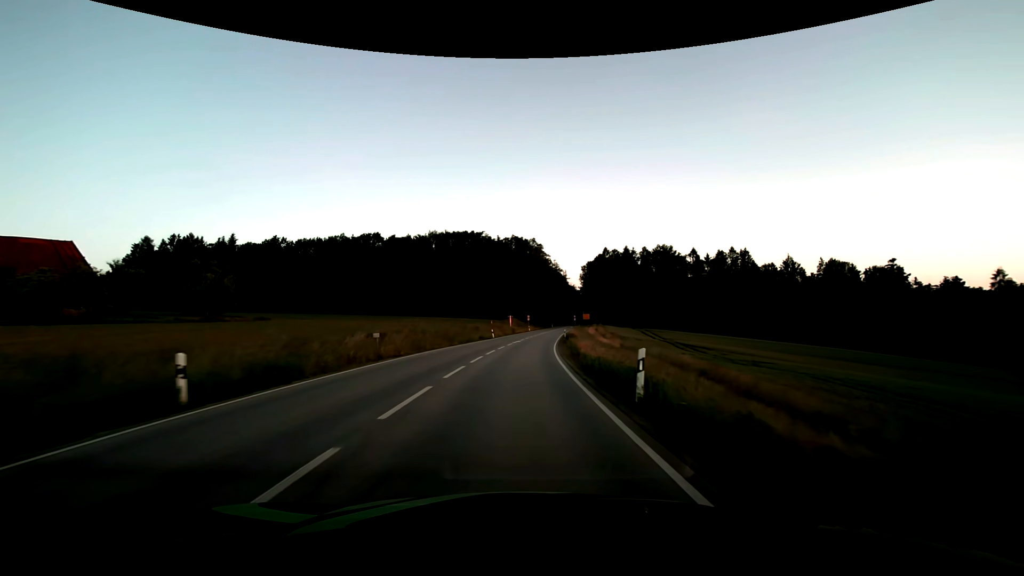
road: secondary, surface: asphalt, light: Day
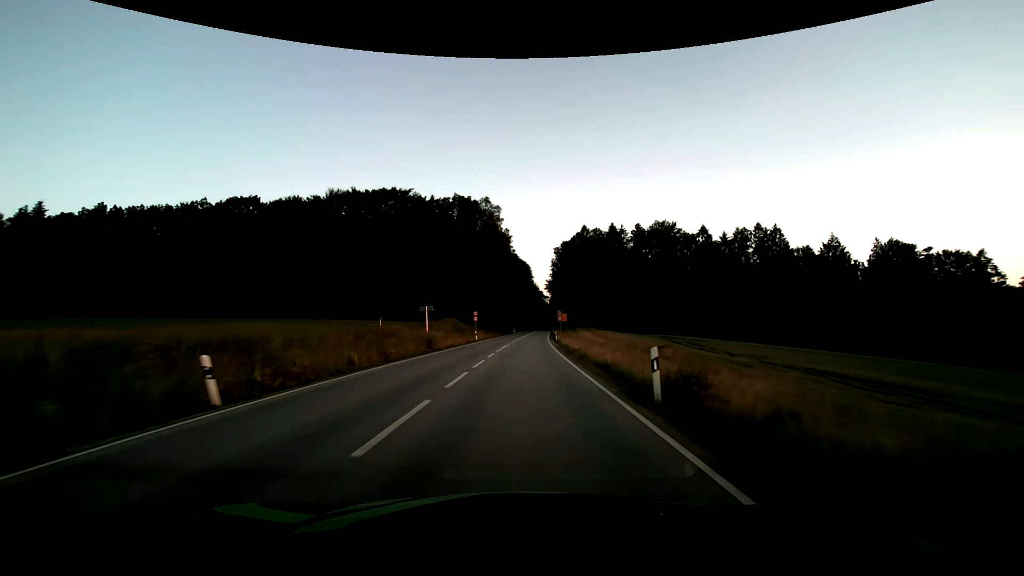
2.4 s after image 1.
(+1.9, +49.8) m; +5°
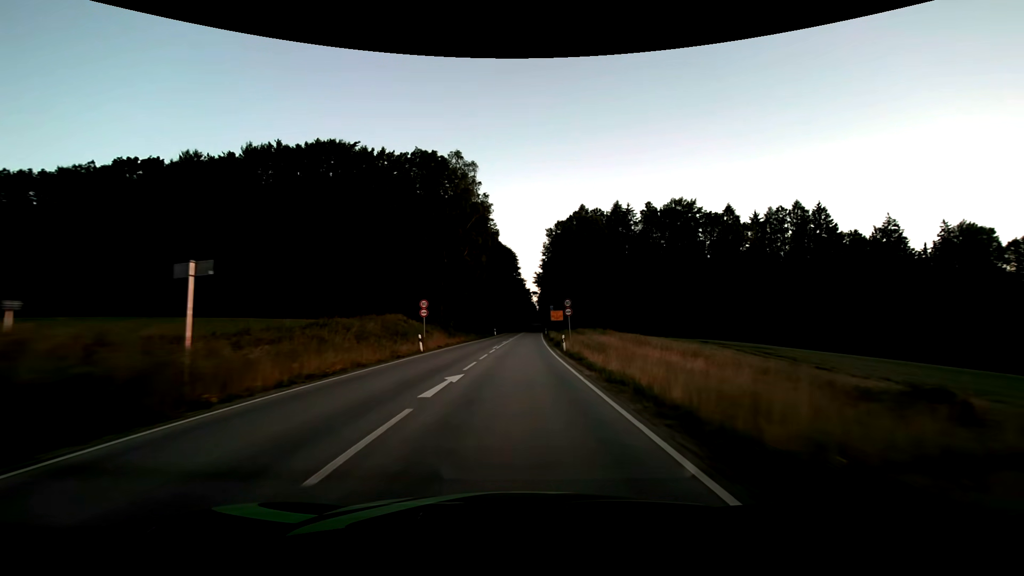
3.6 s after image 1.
(+0.5, +24.9) m; +2°
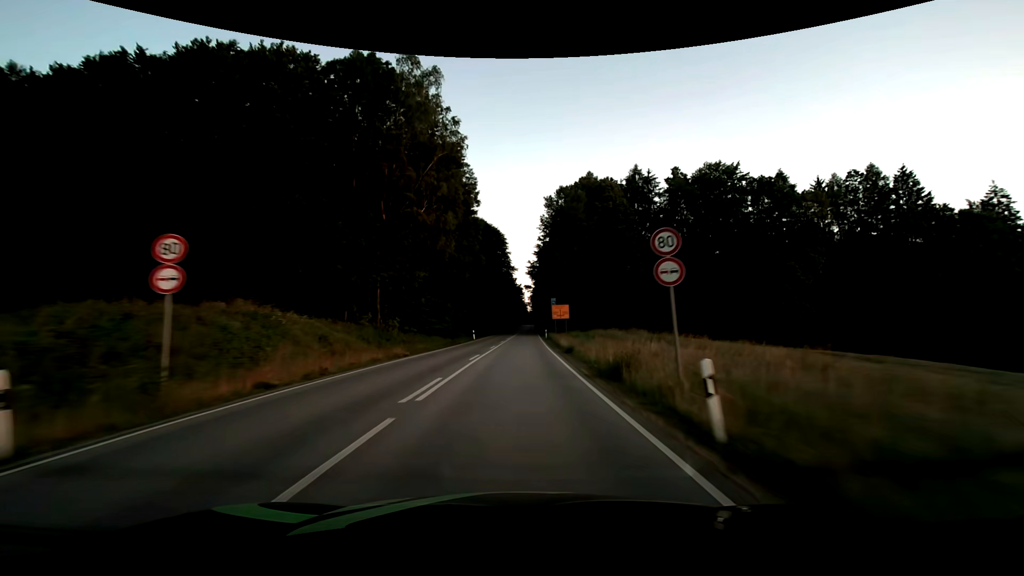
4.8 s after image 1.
(+0.2, +25.0) m; +1°
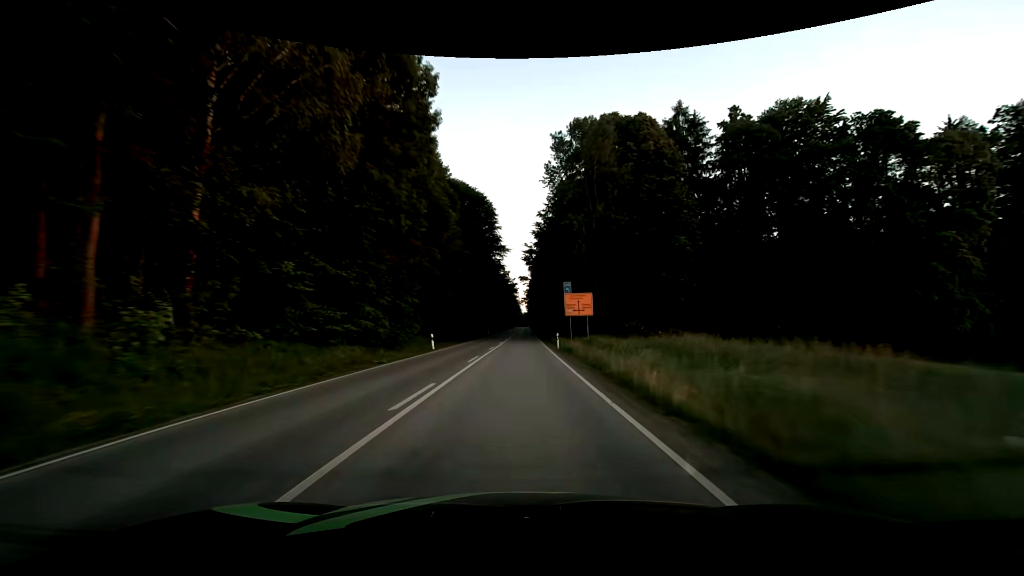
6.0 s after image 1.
(+0.2, +24.9) m; +1°
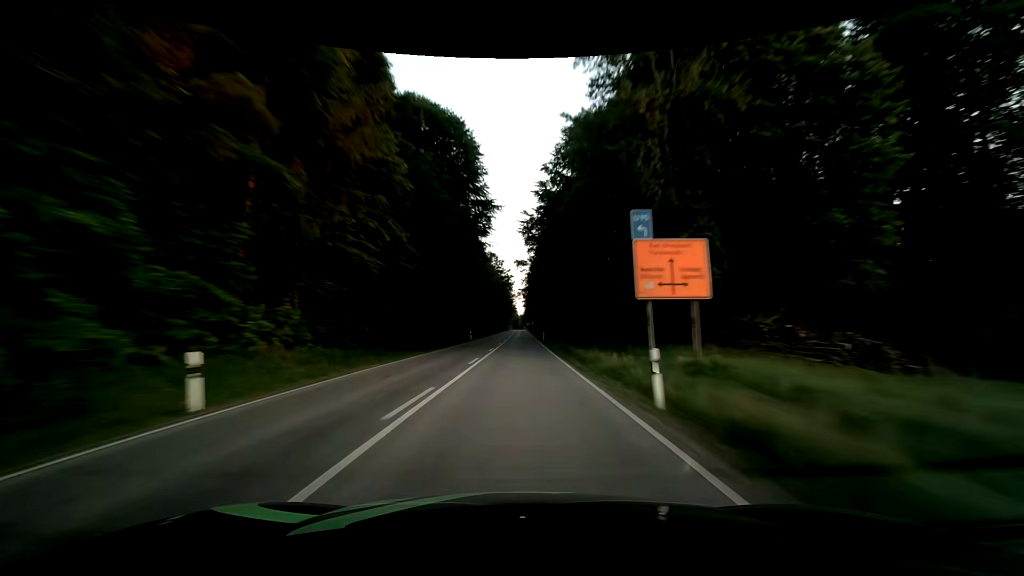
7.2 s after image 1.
(+0.1, +24.9) m; +1°
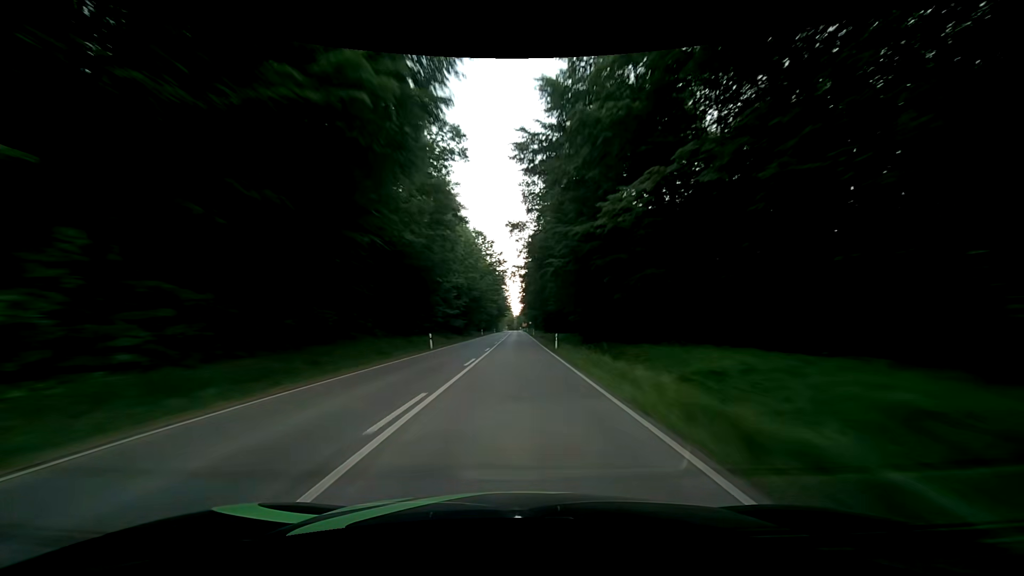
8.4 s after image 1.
(0.0, +24.9) m; -1°
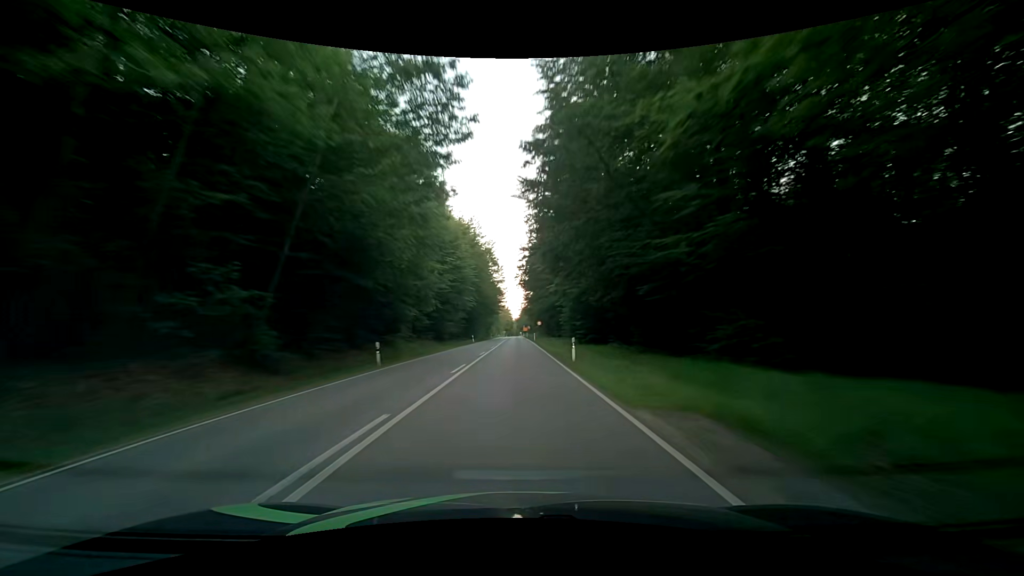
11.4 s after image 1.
(+1.1, +62.3) m; +1°
(0, +10) (0, +20) (0, +30) (0, +40) (0, +50) (0, +60) (0, +70) (-1, +80) (-1, +90) (-1, +100) m
